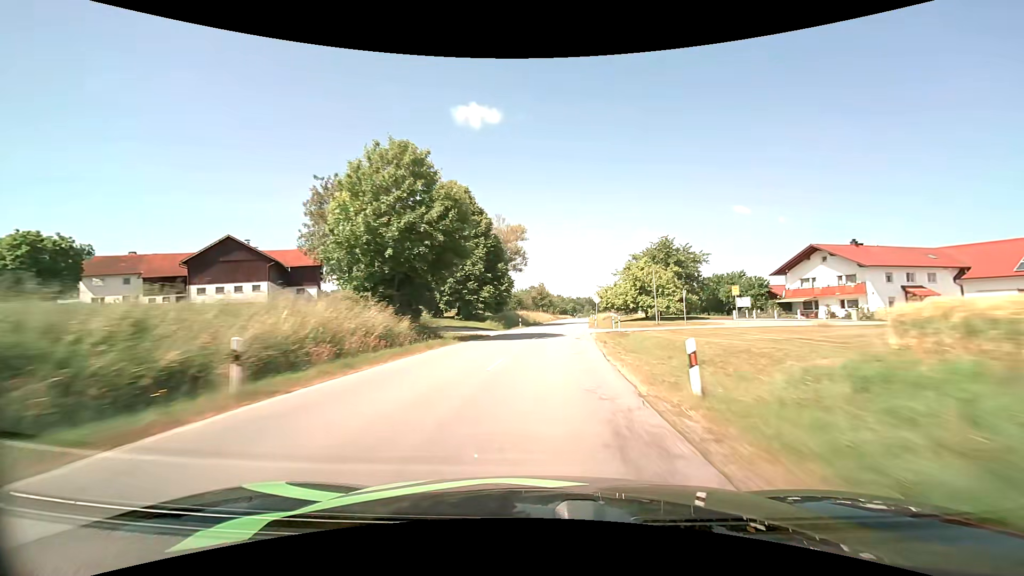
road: secondary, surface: asphalt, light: Day
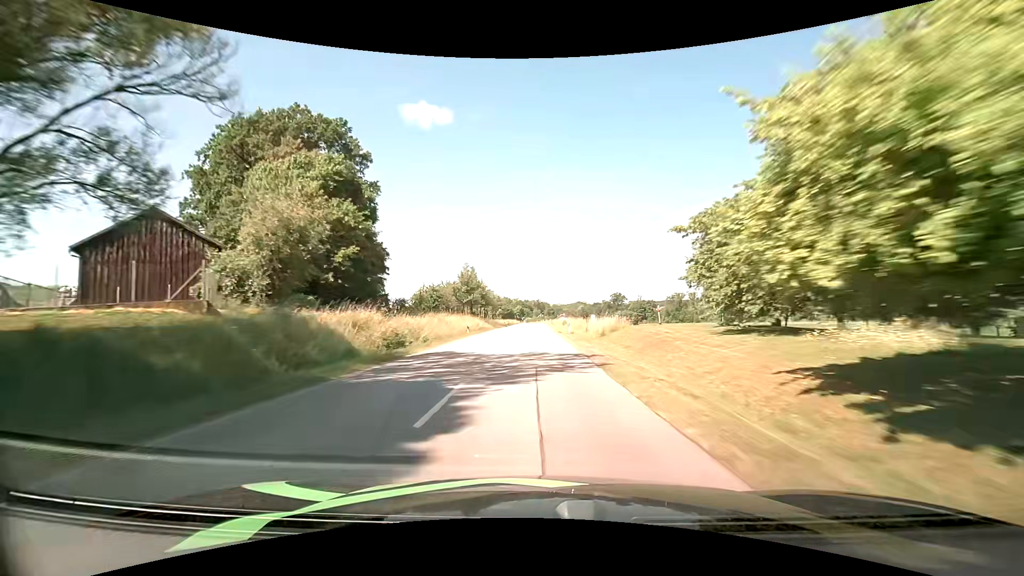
(+3.6, +53.6) m; +7°
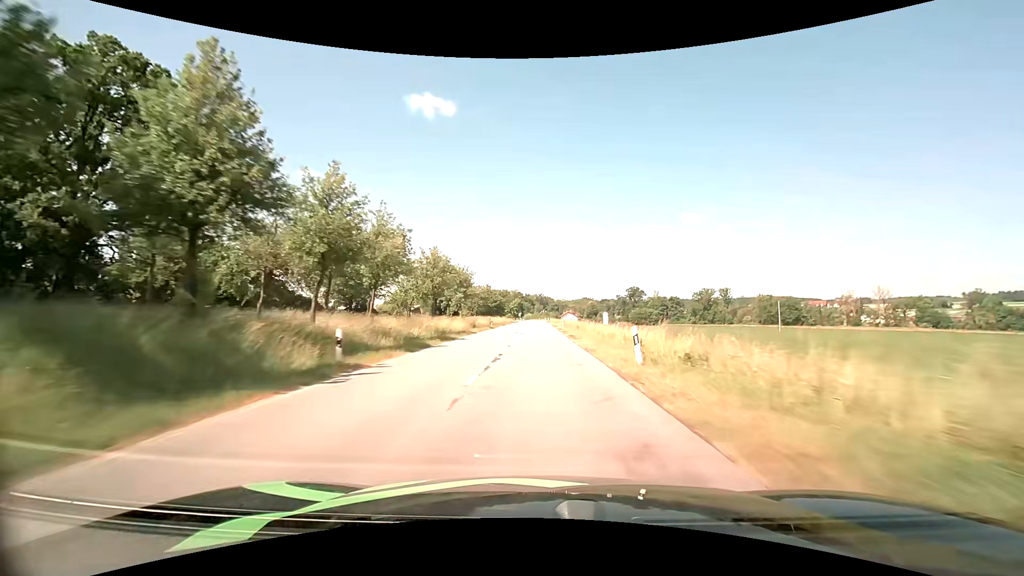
(-1.0, +69.0) m; -1°
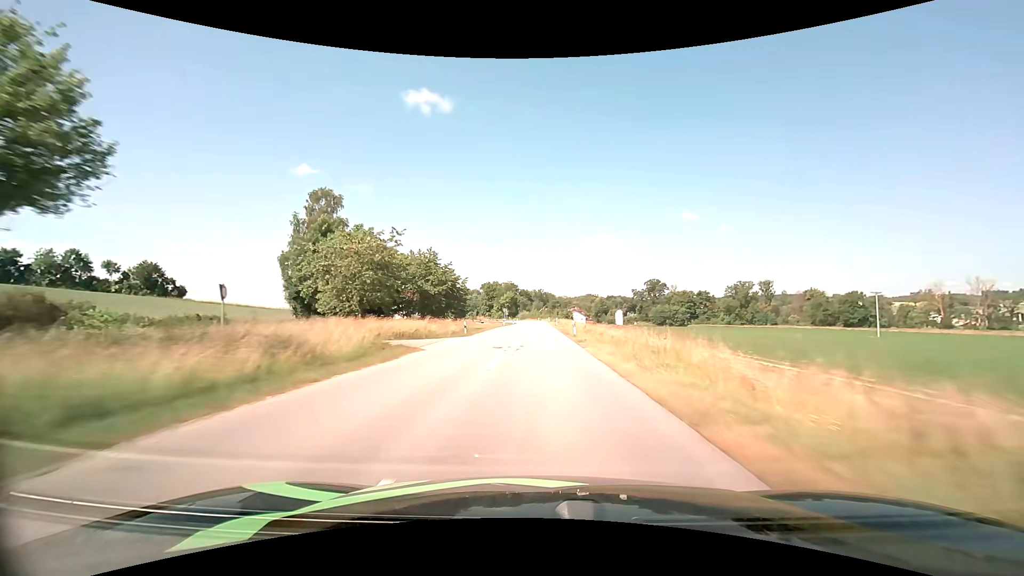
(-0.1, +69.1) m; 0°
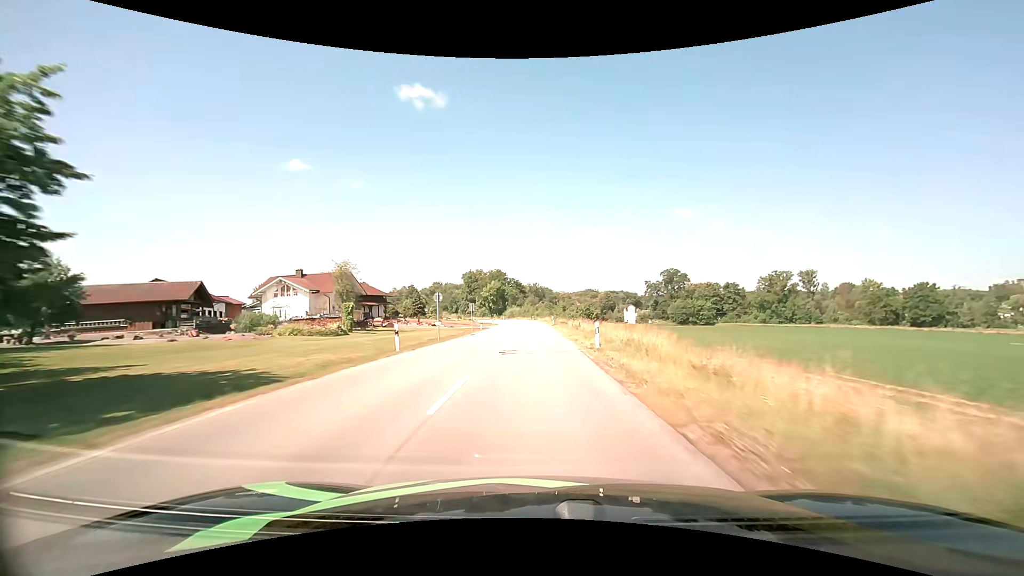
(+0.3, +53.5) m; 0°
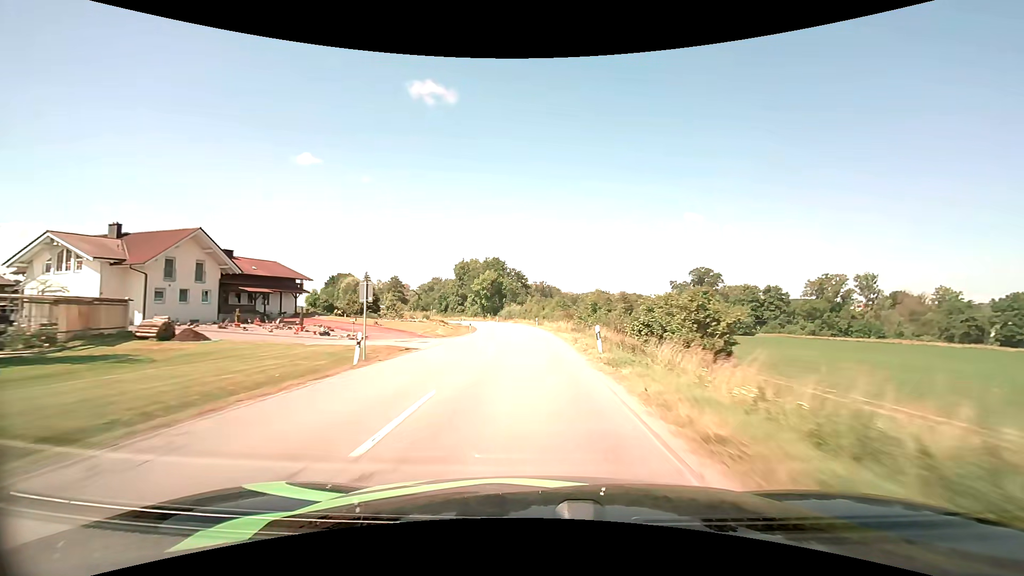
(-0.1, +37.8) m; 0°
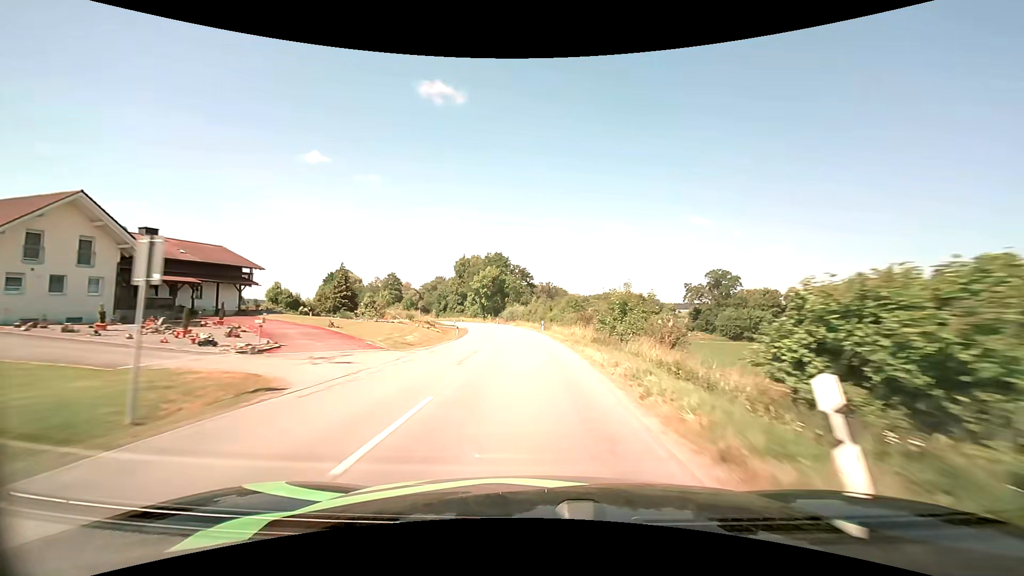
(-0.1, +12.5) m; -1°
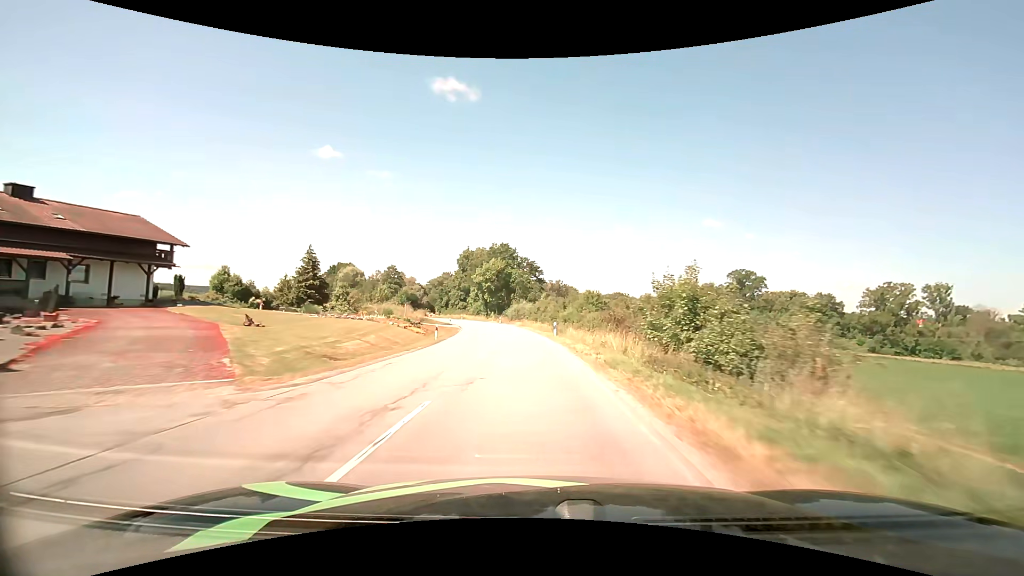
(-0.1, +12.6) m; -1°
(0, +10) (0, +20) (-1, +30) (-2, +40) (-3, +50) (-4, +60) (-6, +70) (-8, +79) (-11, +89) (-14, +99) m
